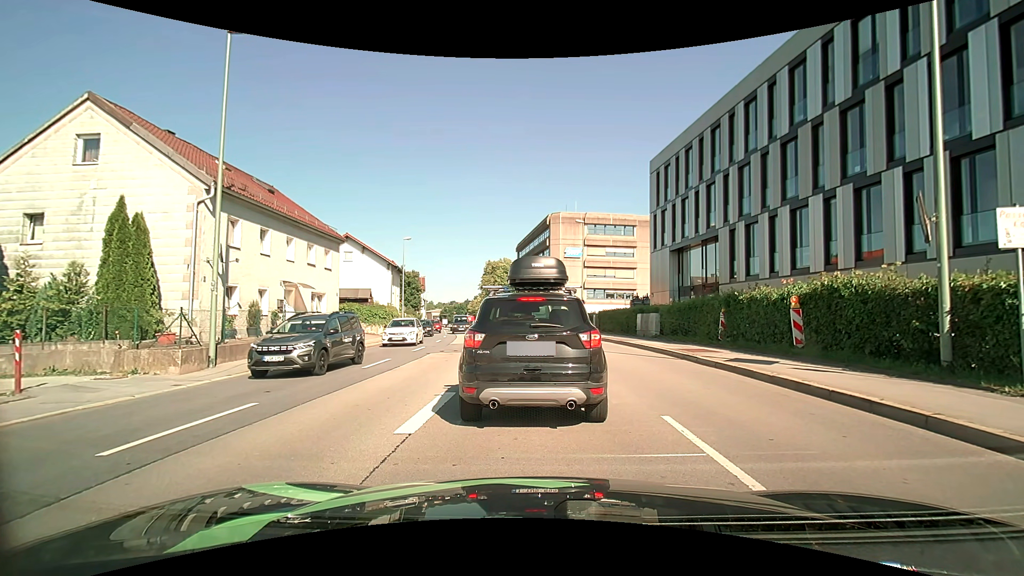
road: primary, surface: asphalt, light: Day
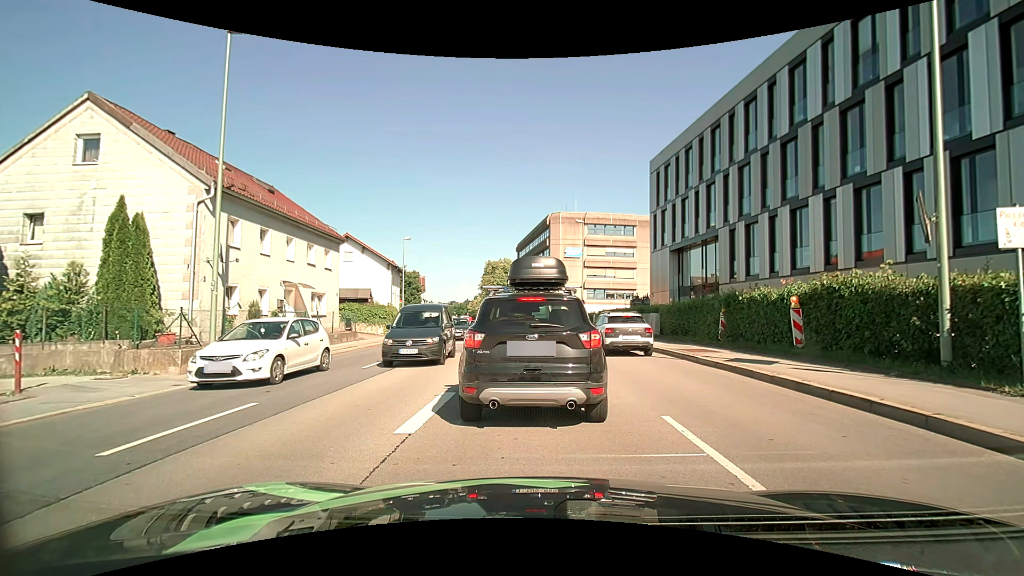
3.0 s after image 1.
(0.0, 0.0) m; 0°
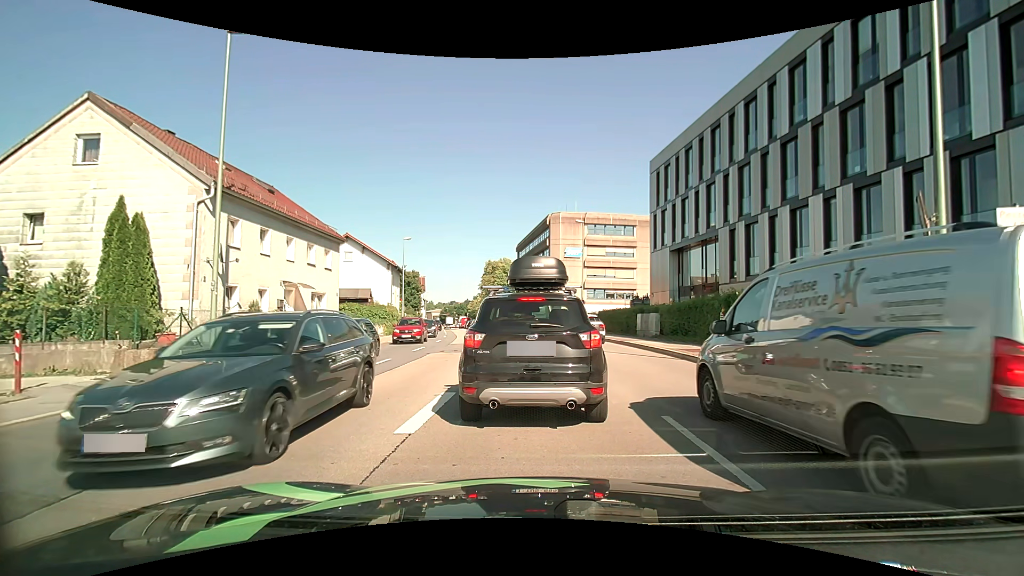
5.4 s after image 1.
(0.0, 0.0) m; 0°
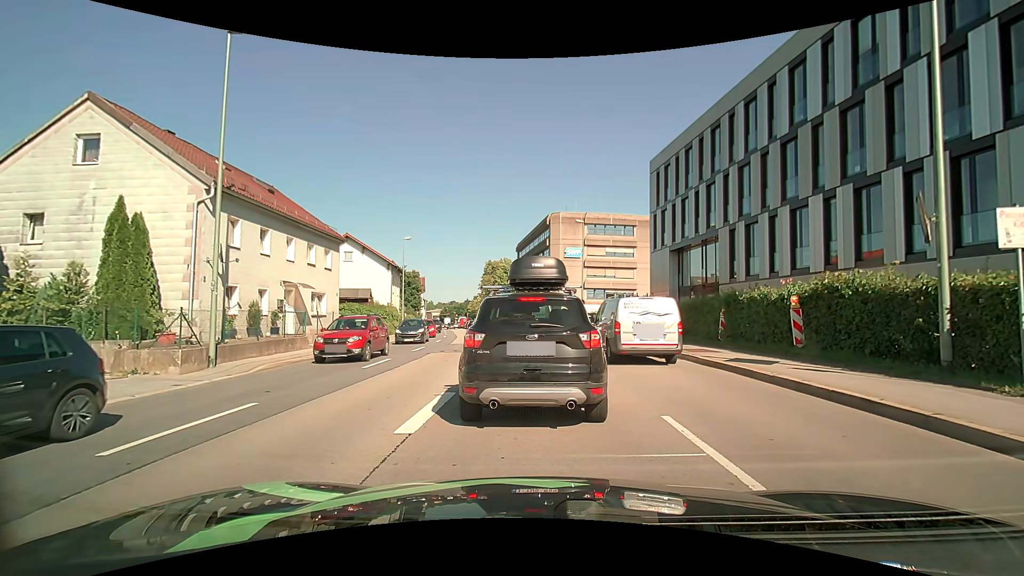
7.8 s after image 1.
(0.0, 0.0) m; 0°
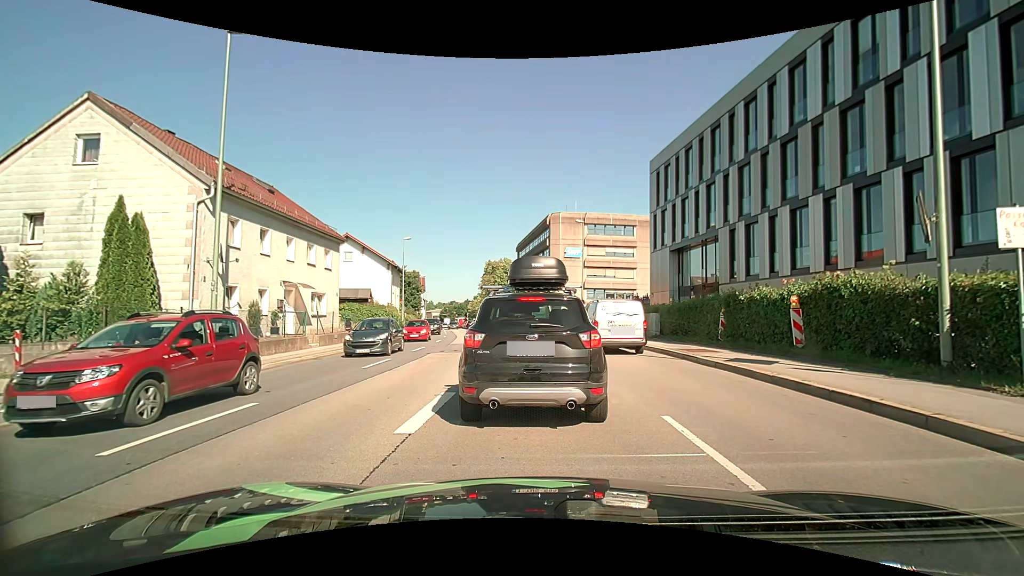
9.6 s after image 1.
(0.0, 0.0) m; 0°
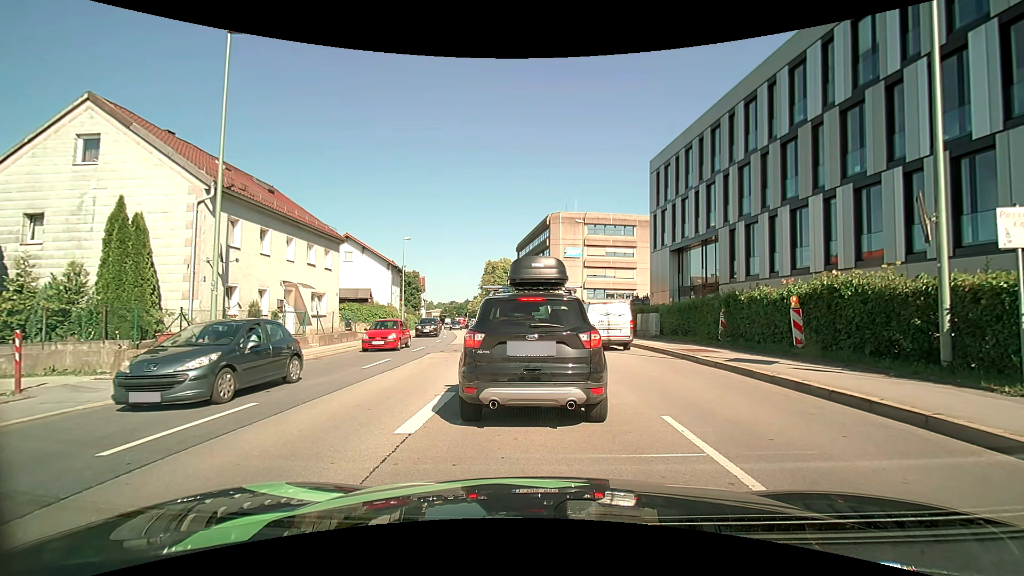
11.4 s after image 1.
(0.0, 0.0) m; 0°
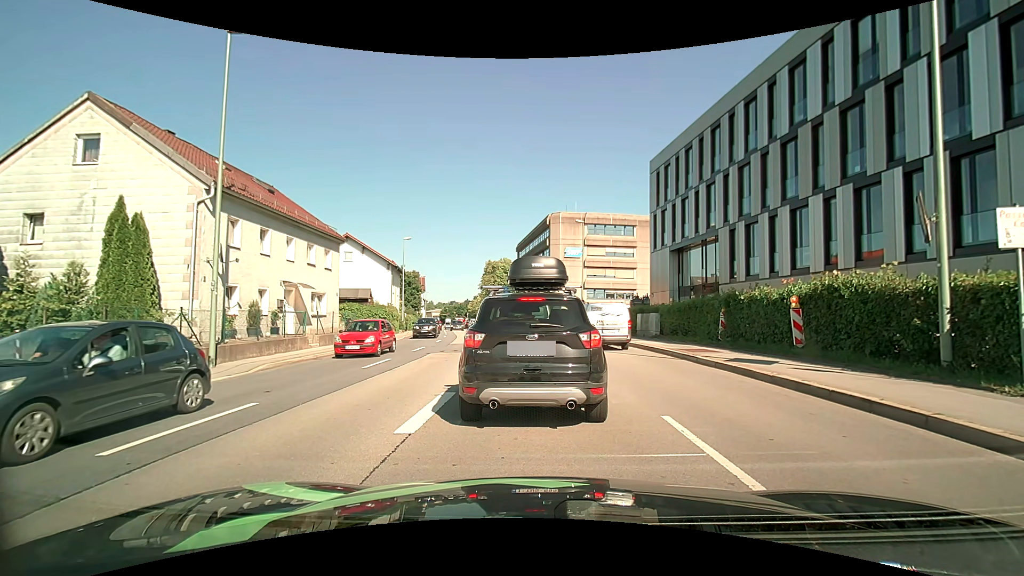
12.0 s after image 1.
(0.0, 0.0) m; 0°
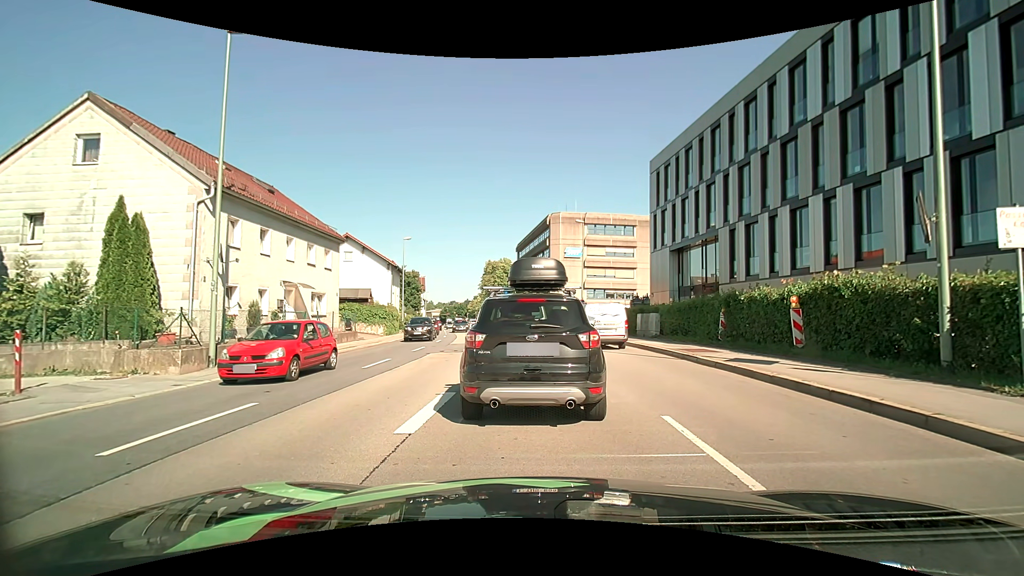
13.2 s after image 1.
(0.0, 0.0) m; 0°
